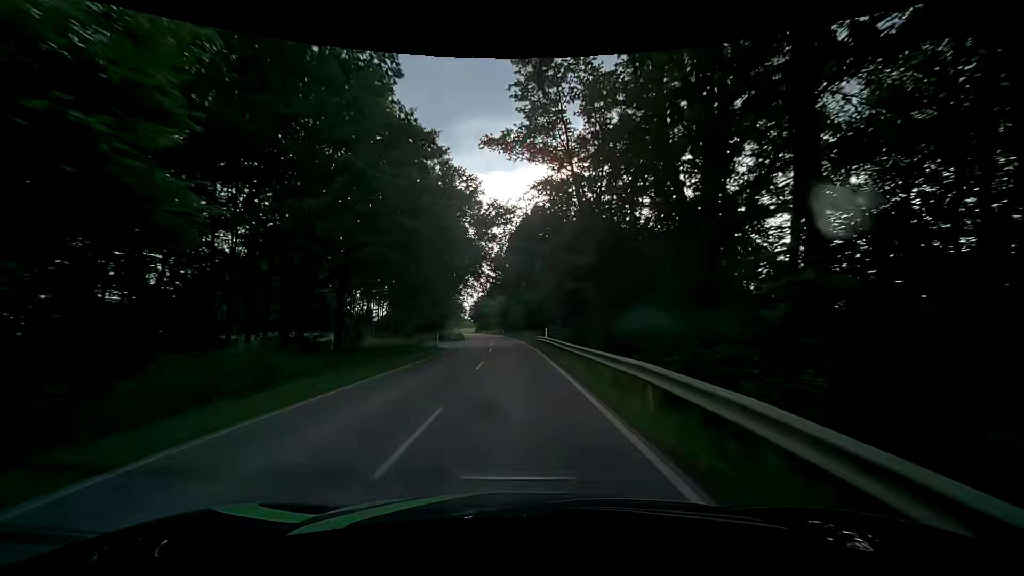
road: tertiary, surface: asphalt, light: Day
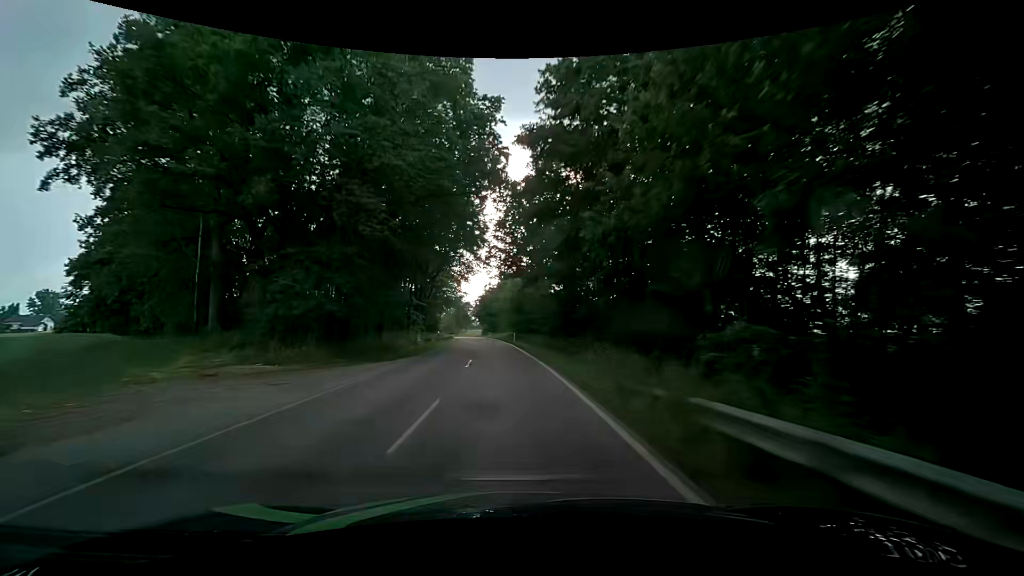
(-0.3, +35.0) m; -1°
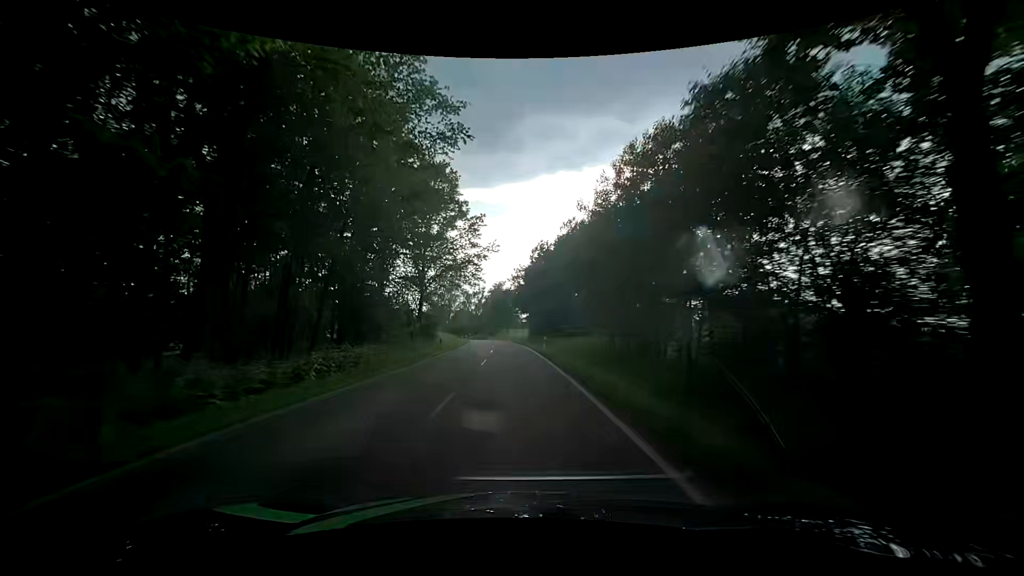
(-3.7, +57.6) m; -7°
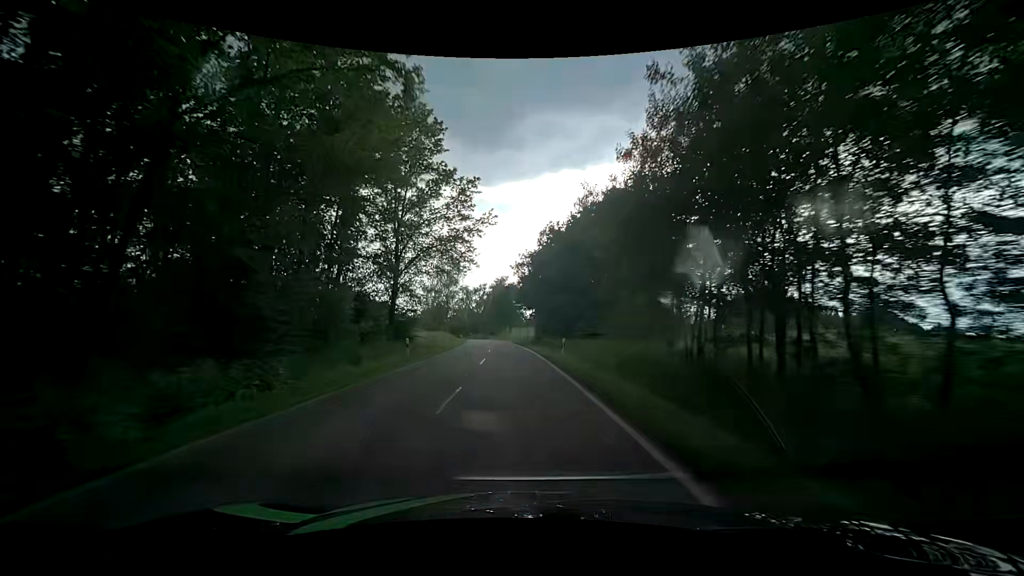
(+0.1, +11.5) m; 0°
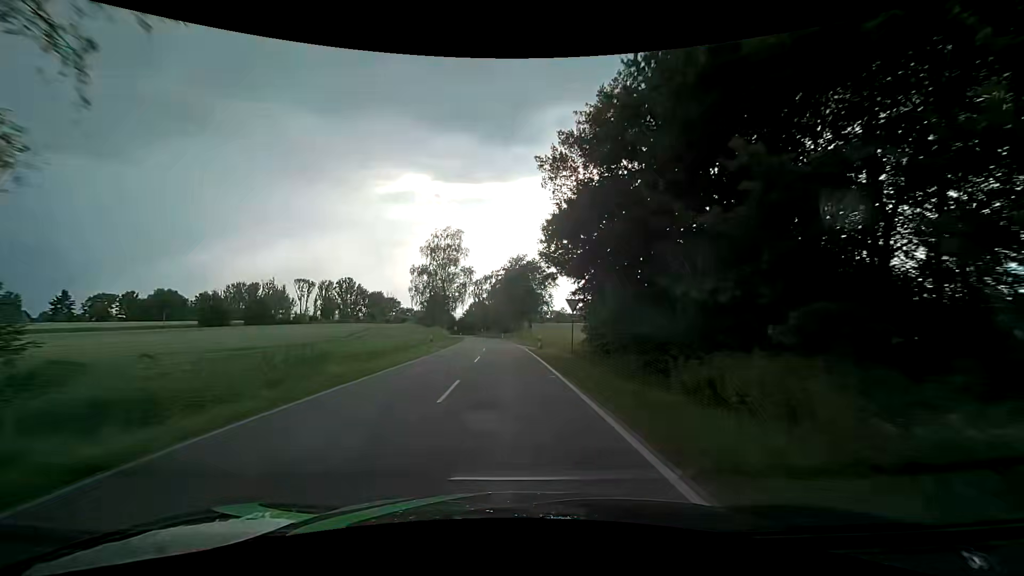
(-0.3, +34.6) m; -1°
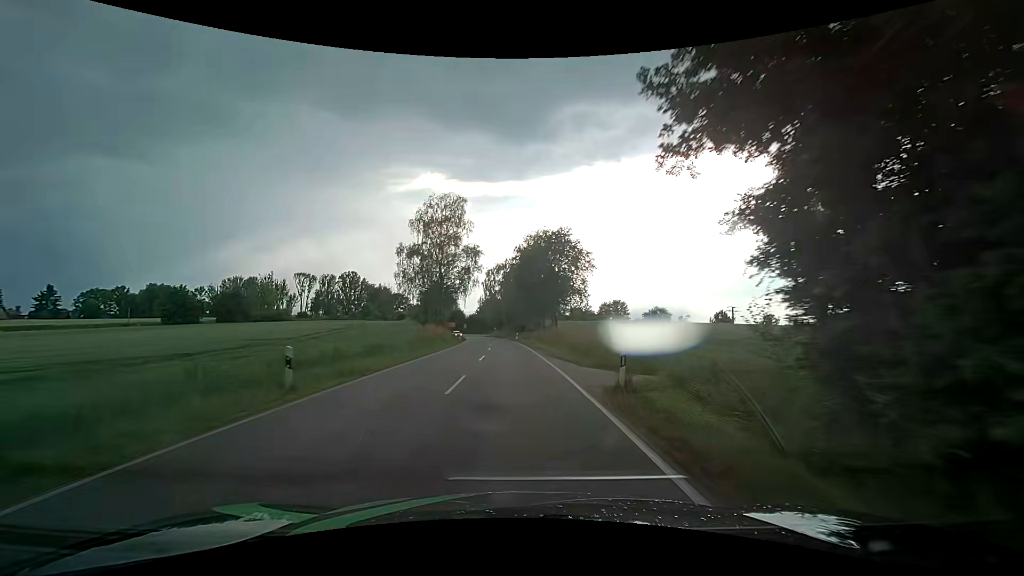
(-0.7, +22.7) m; -3°
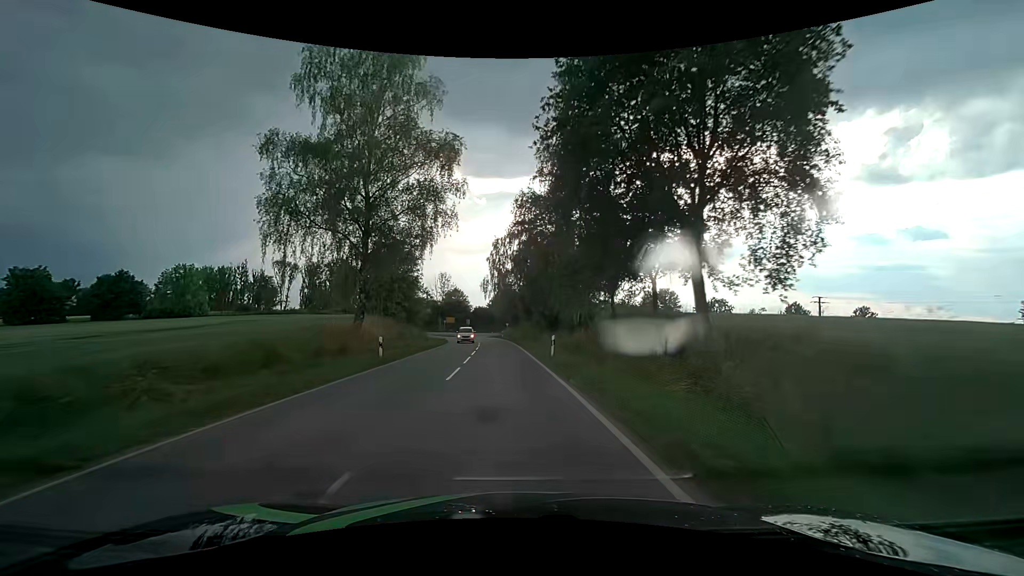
(-0.7, +41.9) m; -2°
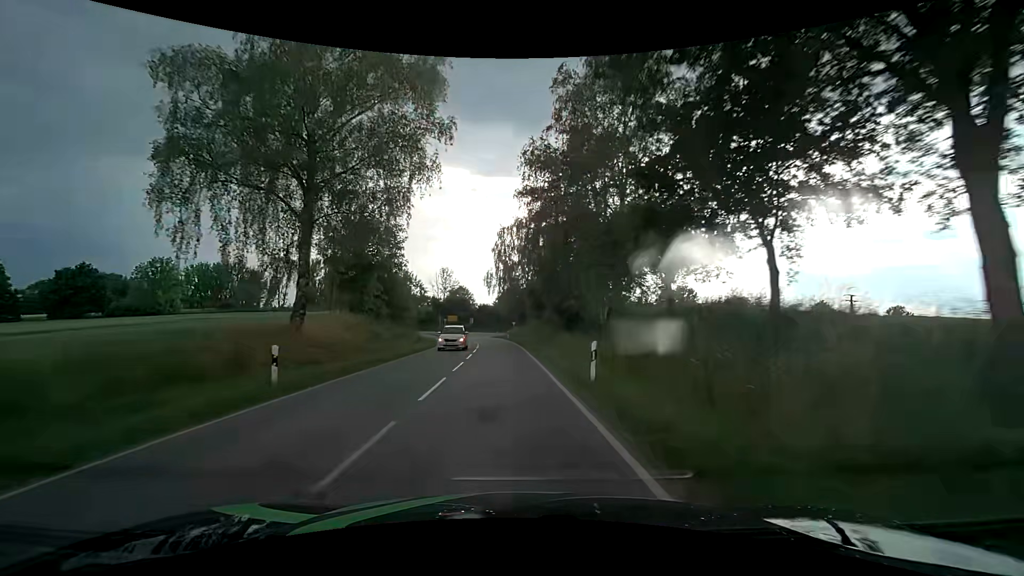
(0.0, +9.6) m; -1°
(0, +10) (0, +20) (-1, +30) (-2, +40) (-2, +50) (-4, +60) (-5, +70) (-6, +80) (-8, +90) (-10, +99) m
